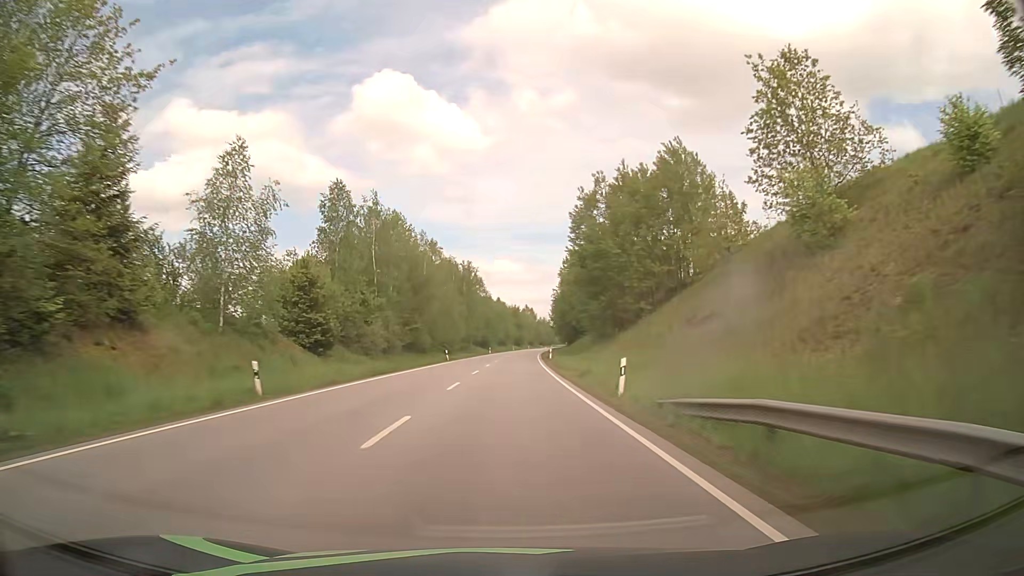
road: primary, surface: asphalt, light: Day
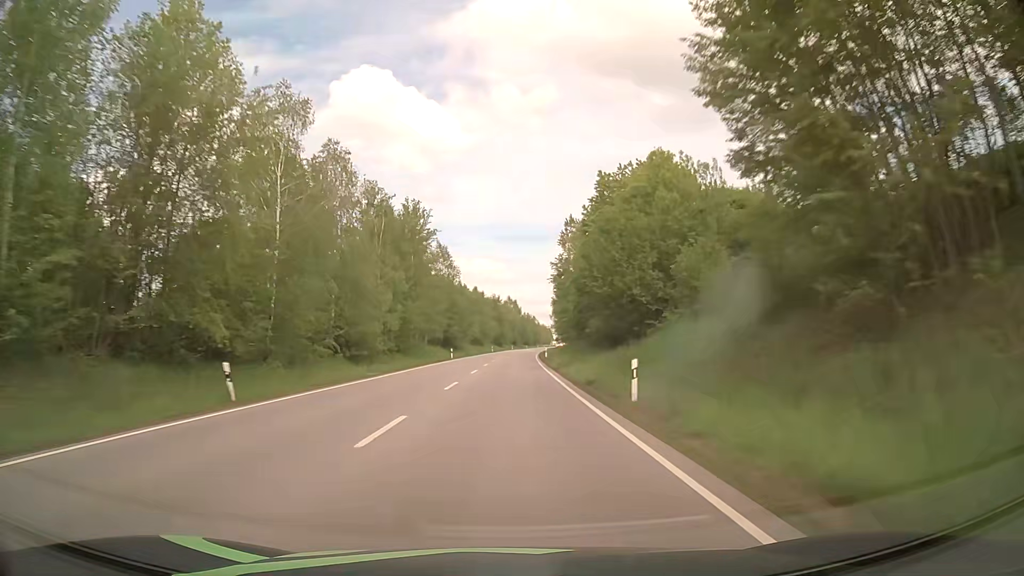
(+0.8, +47.2) m; +2°
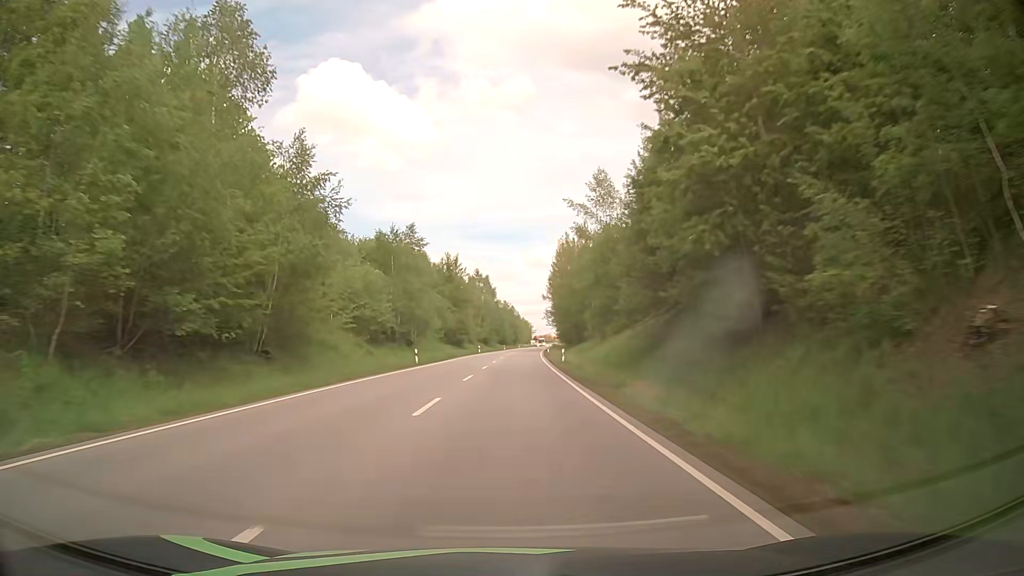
(+1.6, +78.7) m; +2°
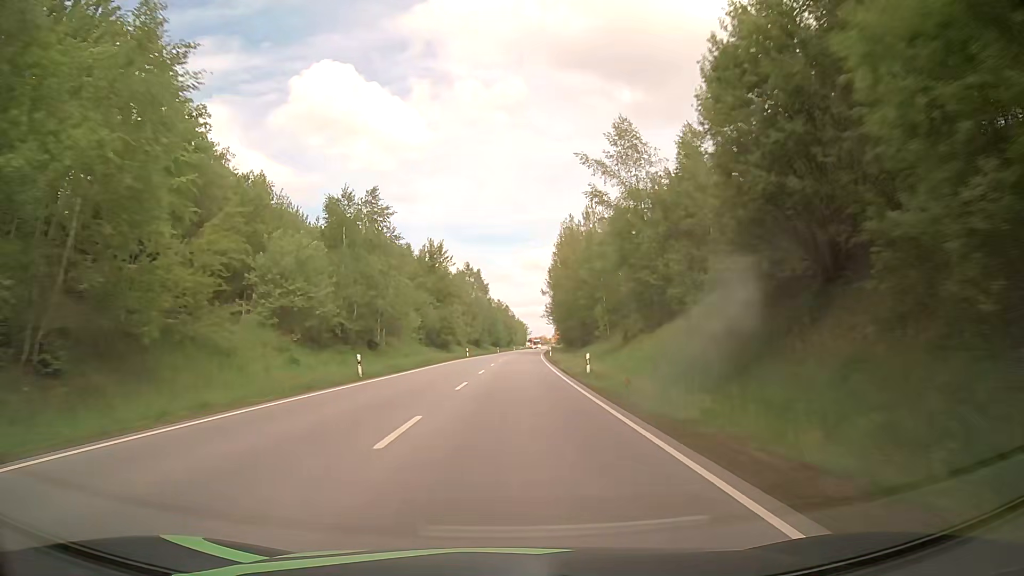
(+0.1, +15.7) m; +1°
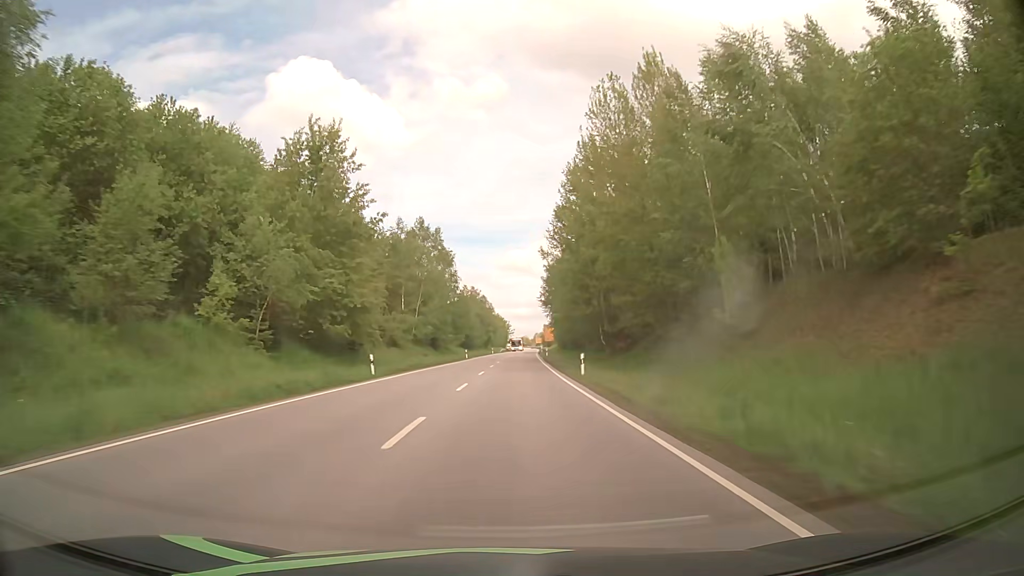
(+0.7, +47.1) m; +2°
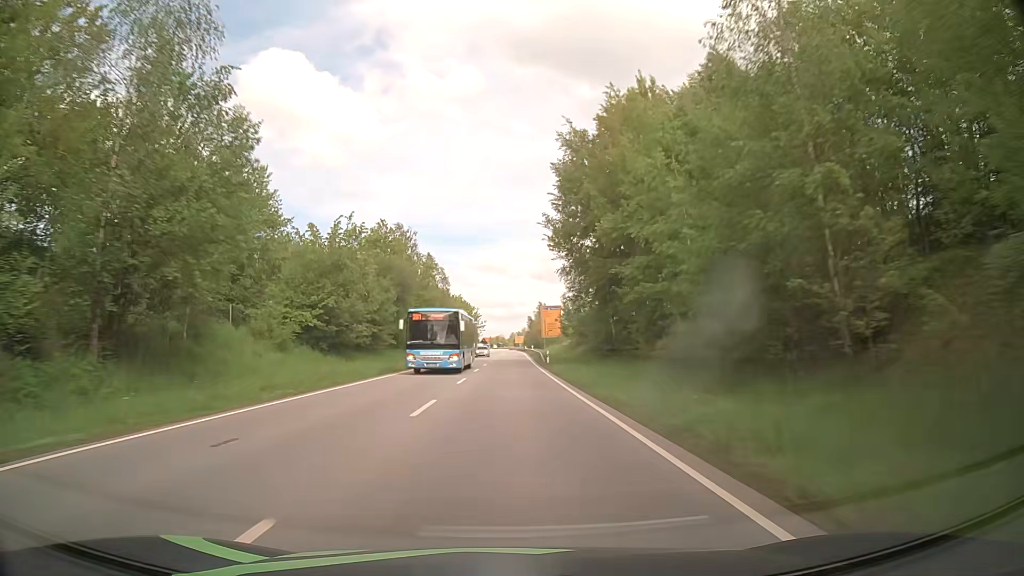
(+1.4, +78.5) m; +2°
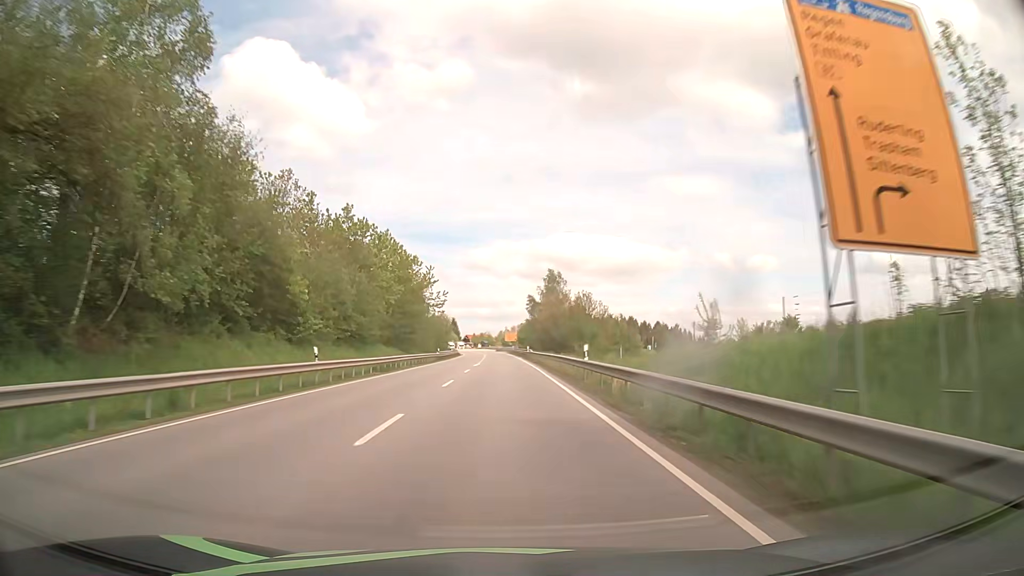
(+0.8, +78.3) m; +1°
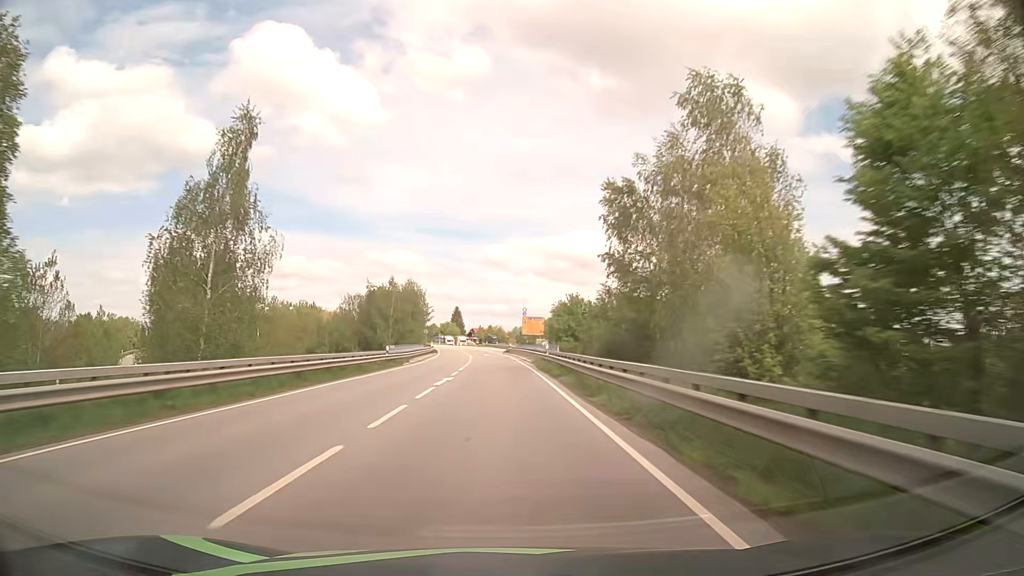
(-0.3, +77.8) m; -1°
(0, +10) (0, +20) (0, +30) (-1, +40) (-1, +50) (-1, +60) (-2, +70) (-2, +80) (-3, +90) (-4, +100) m
